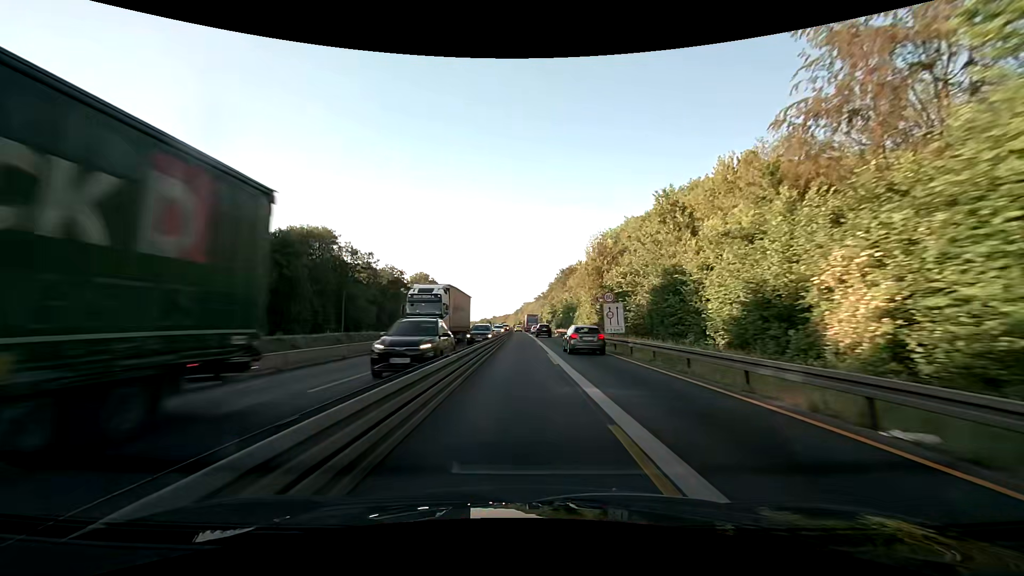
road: motorway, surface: asphalt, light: Day
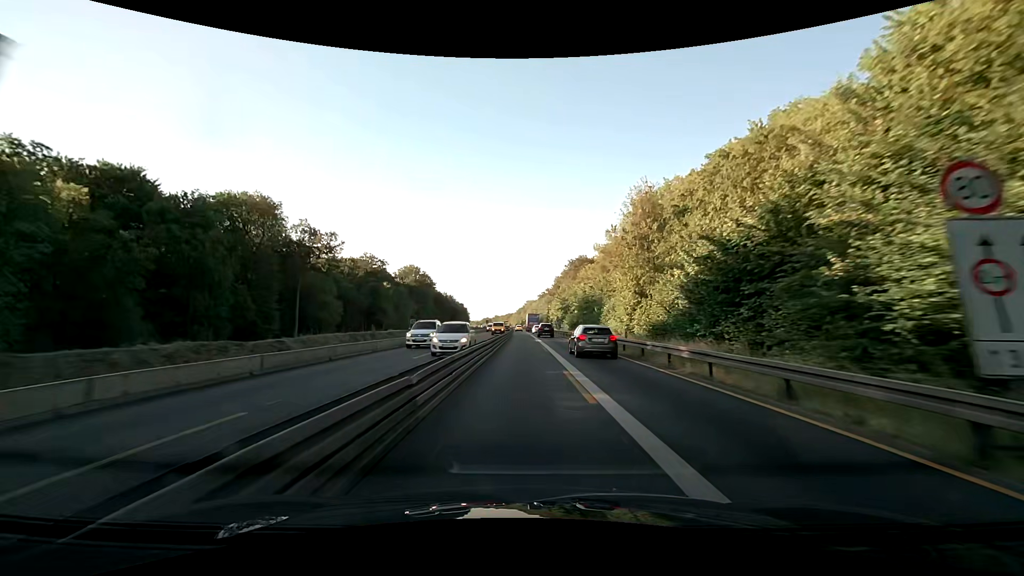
(0.0, +25.8) m; 0°
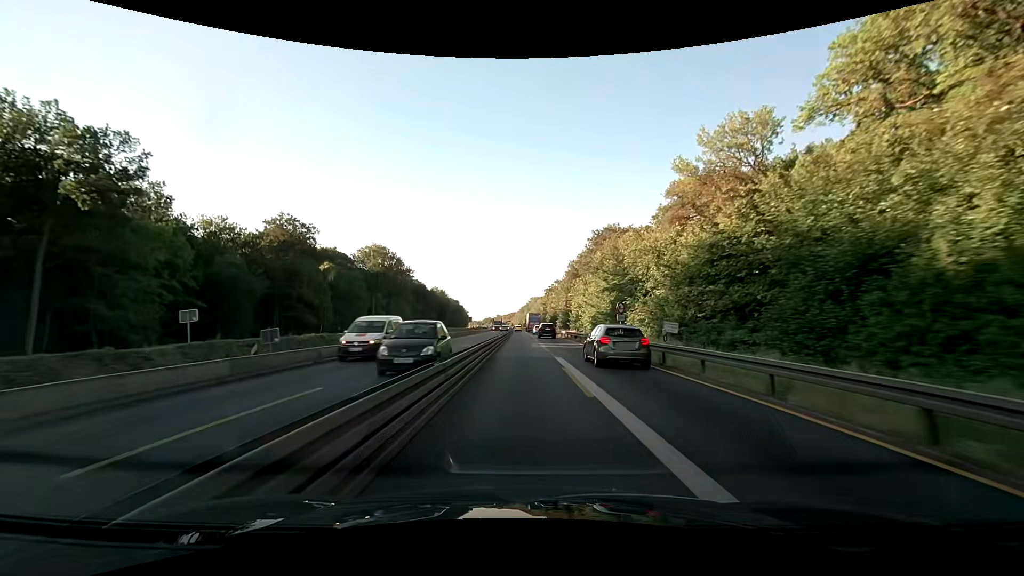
(-0.3, +51.5) m; -1°
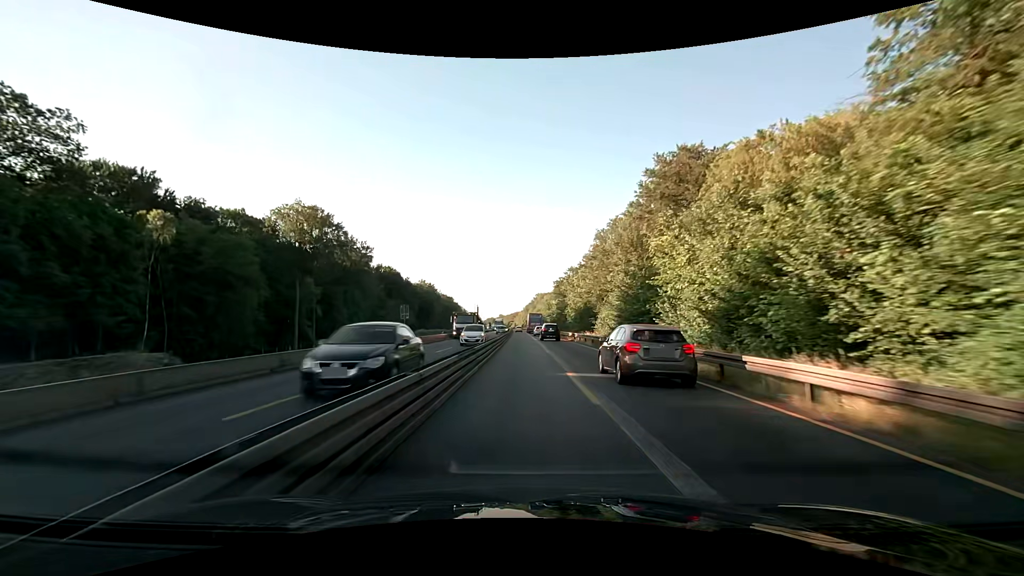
(-0.1, +51.5) m; 0°
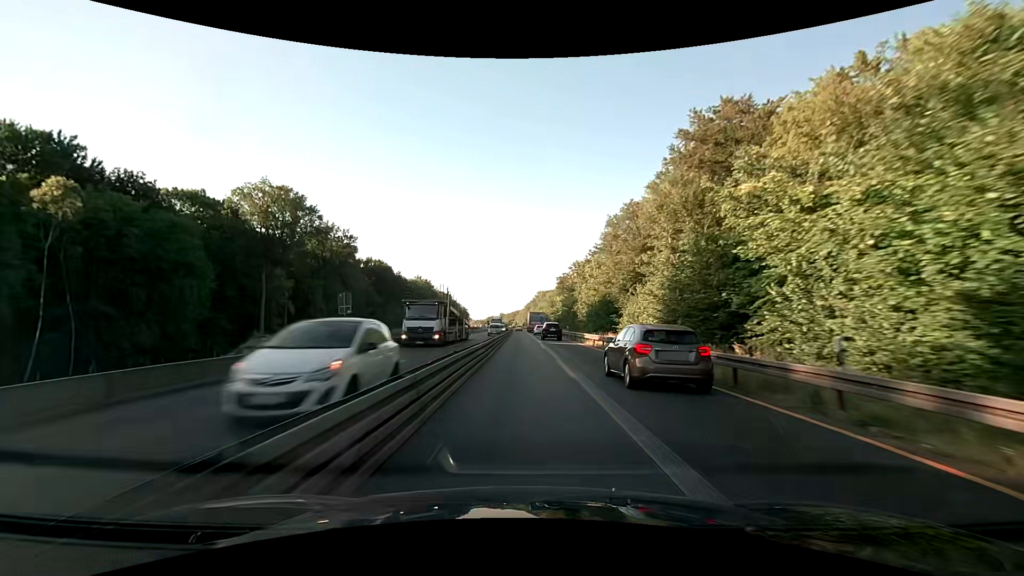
(0.0, +12.9) m; 0°
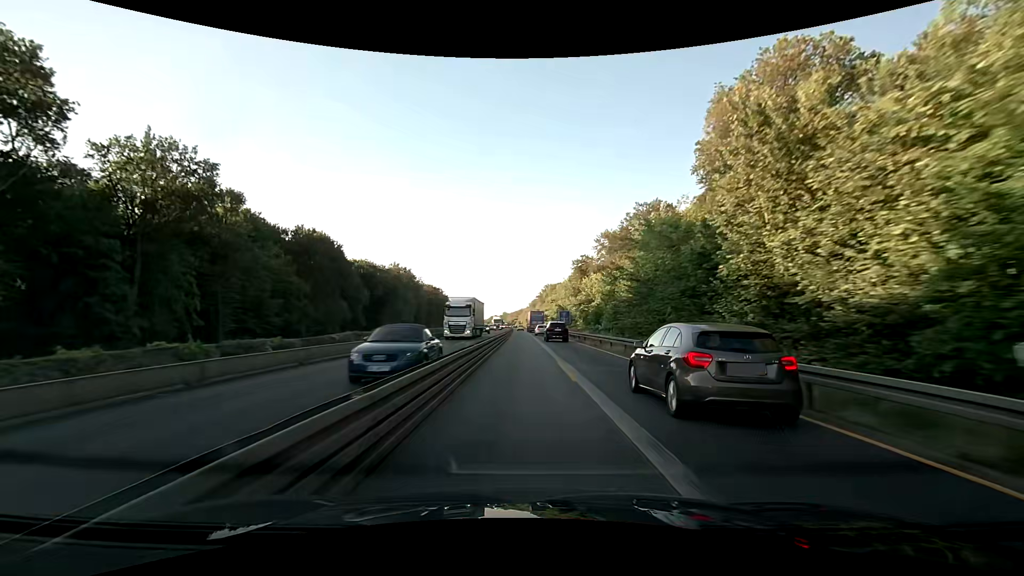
(-0.1, +51.4) m; 0°
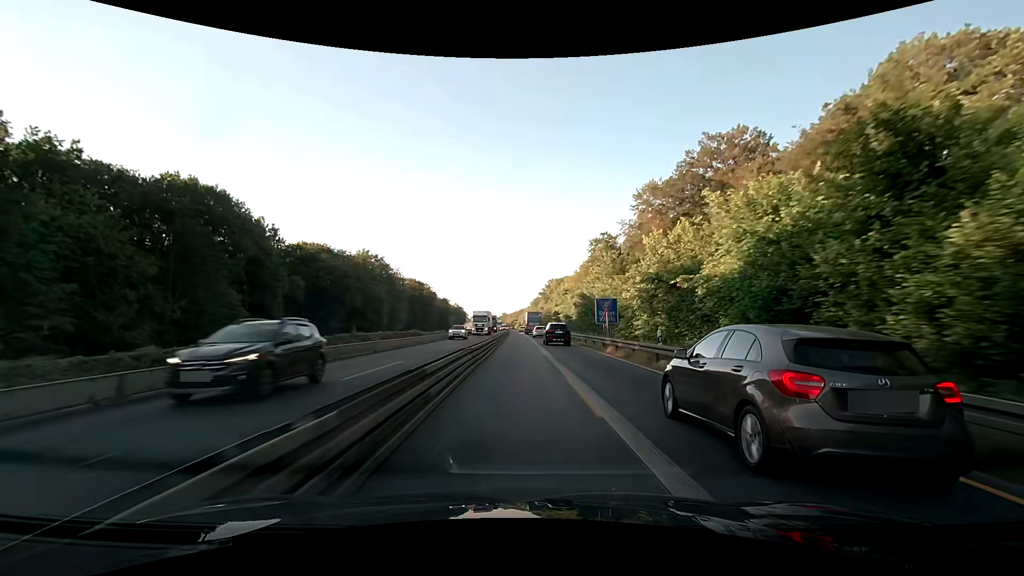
(-0.1, +38.6) m; 0°
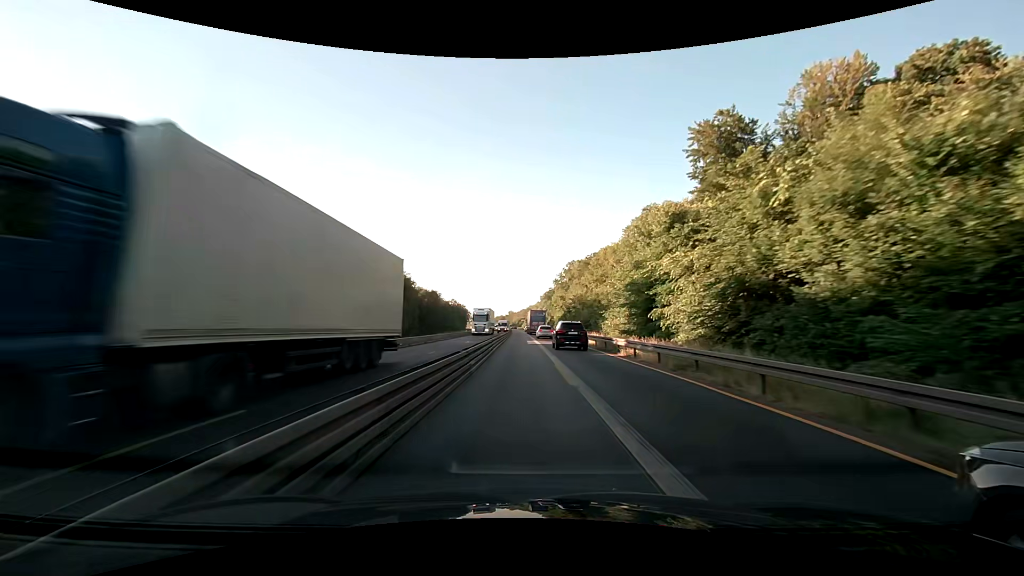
(-0.4, +64.3) m; -1°
(0, +10) (0, +20) (0, +30) (0, +40) (0, +50) (0, +60) (-1, +70) (-1, +80) (-1, +90) (-1, +100) m
